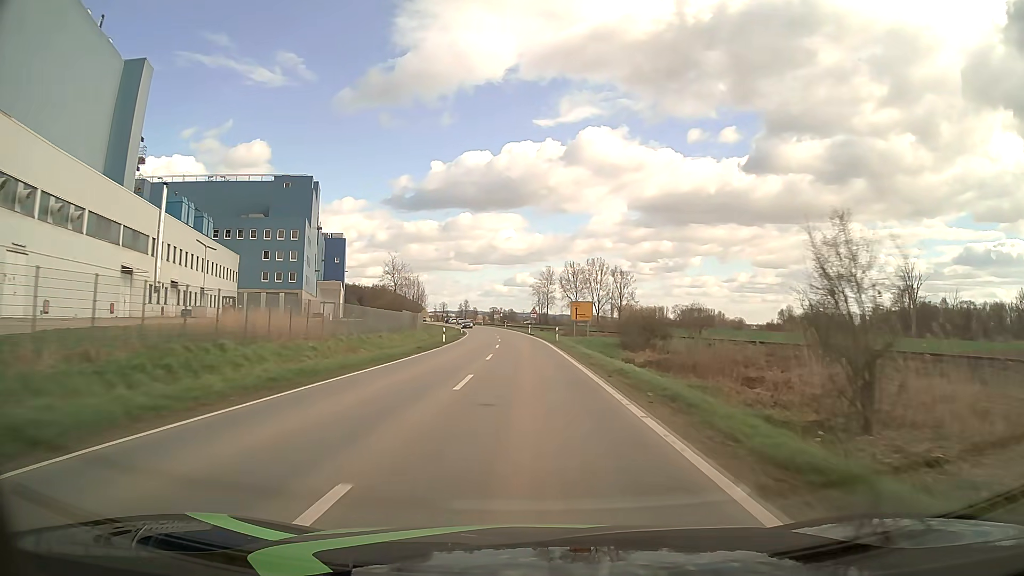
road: secondary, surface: asphalt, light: Day
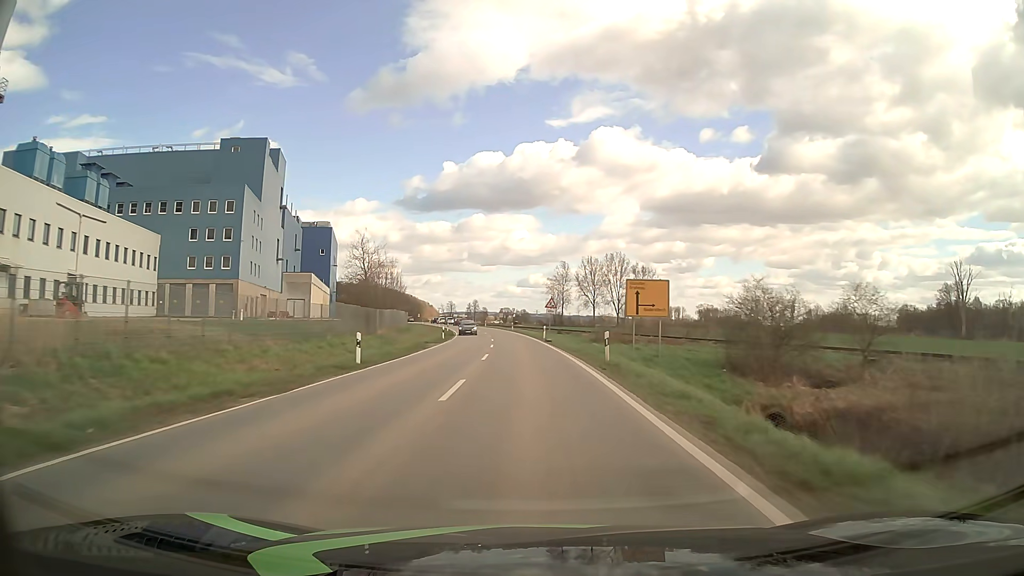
(-0.2, +26.2) m; -1°
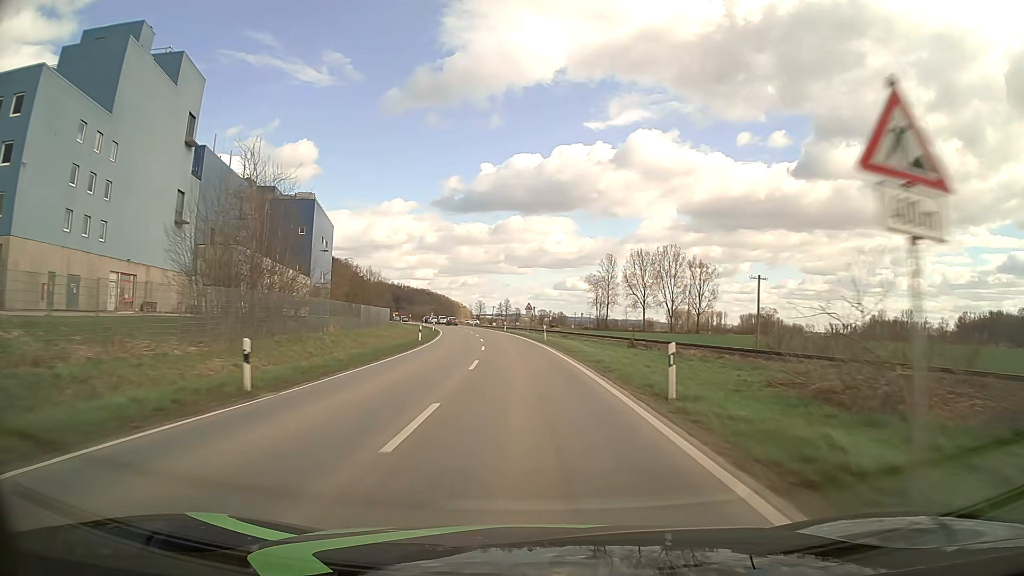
(-0.9, +41.2) m; -3°
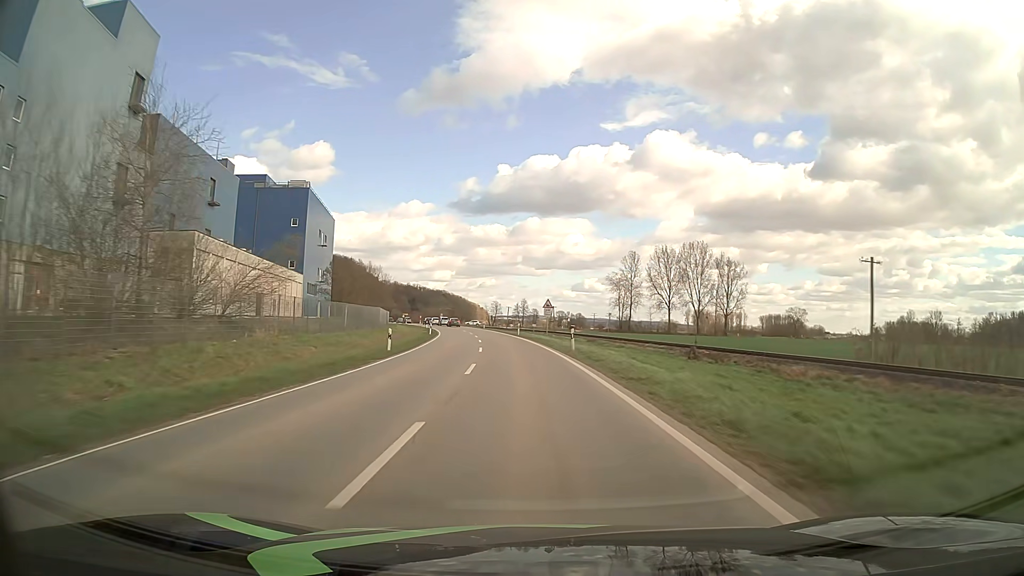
(-0.2, +14.2) m; -2°
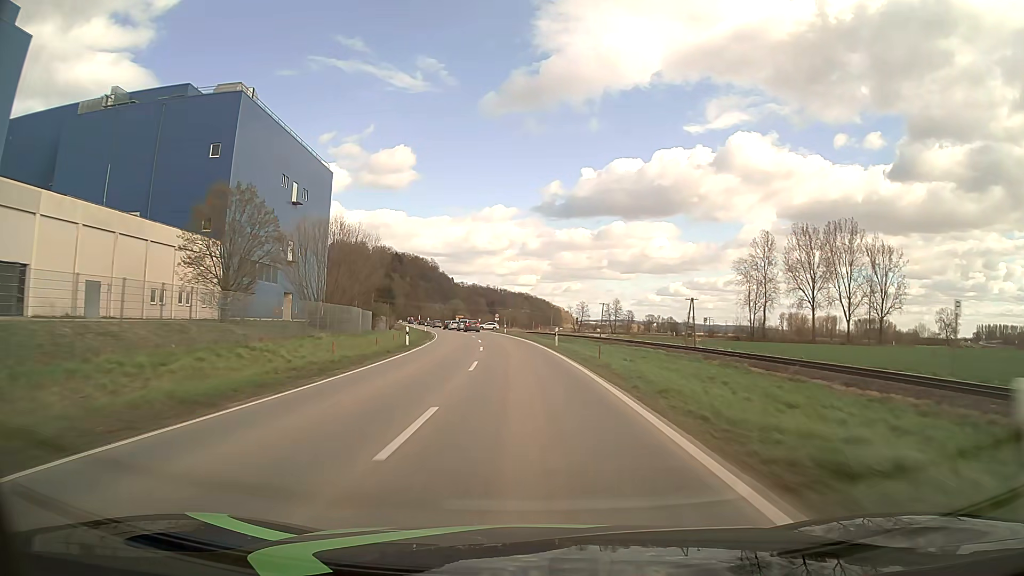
(-3.4, +58.7) m; -7°
(0, +10) (0, +20) (-1, +30) (-2, +40) (-2, +50) (-4, +60) (-5, +70) (-7, +80) (-9, +89) (-11, +99) m
